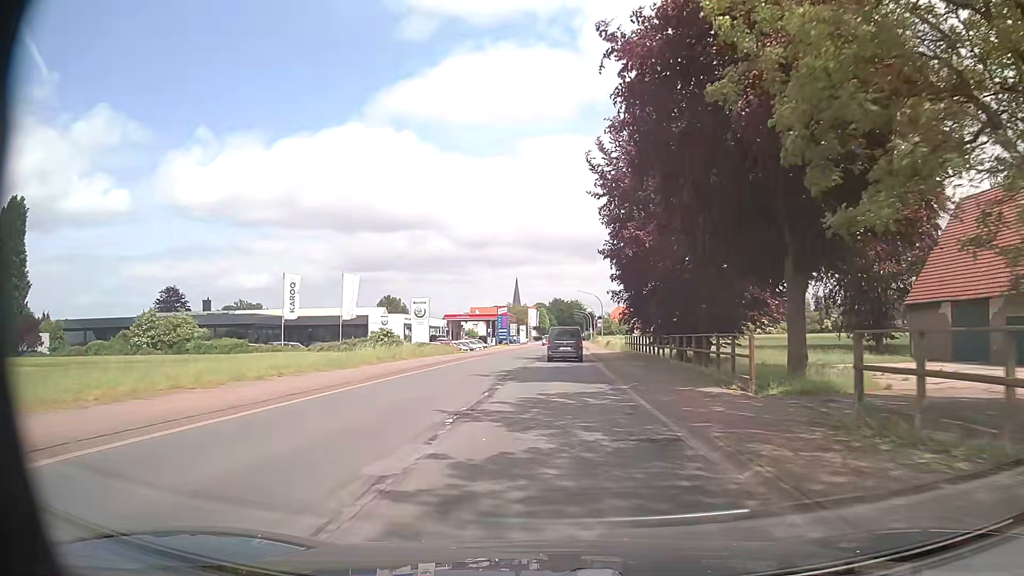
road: primary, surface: asphalt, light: Day
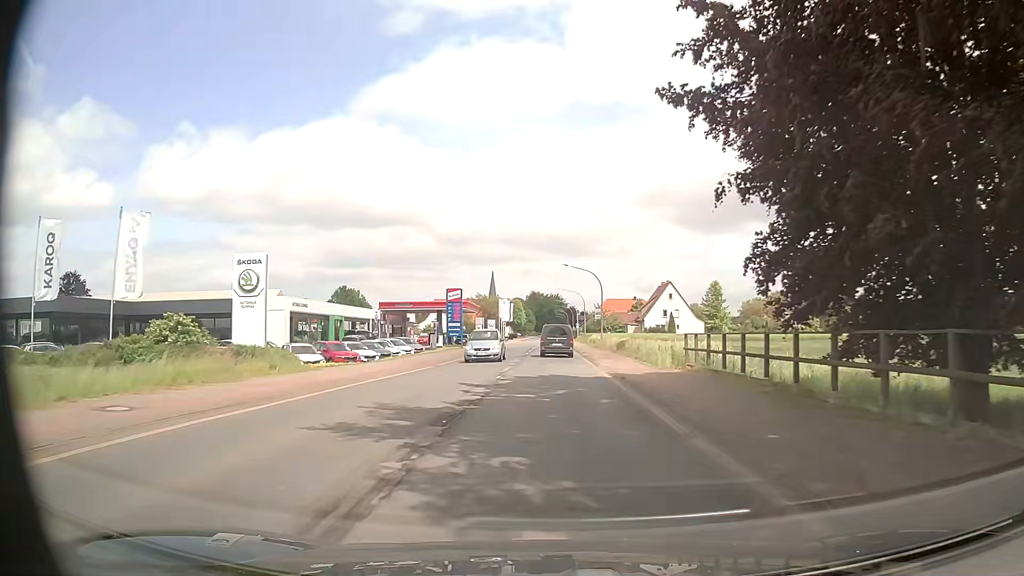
(+0.5, +31.7) m; +2°
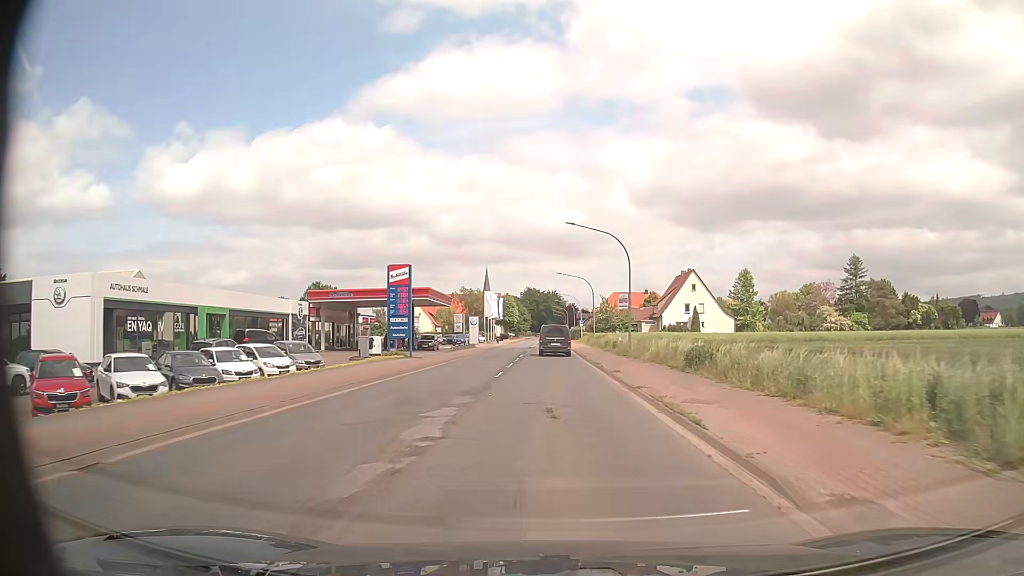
(+0.2, +23.8) m; +1°
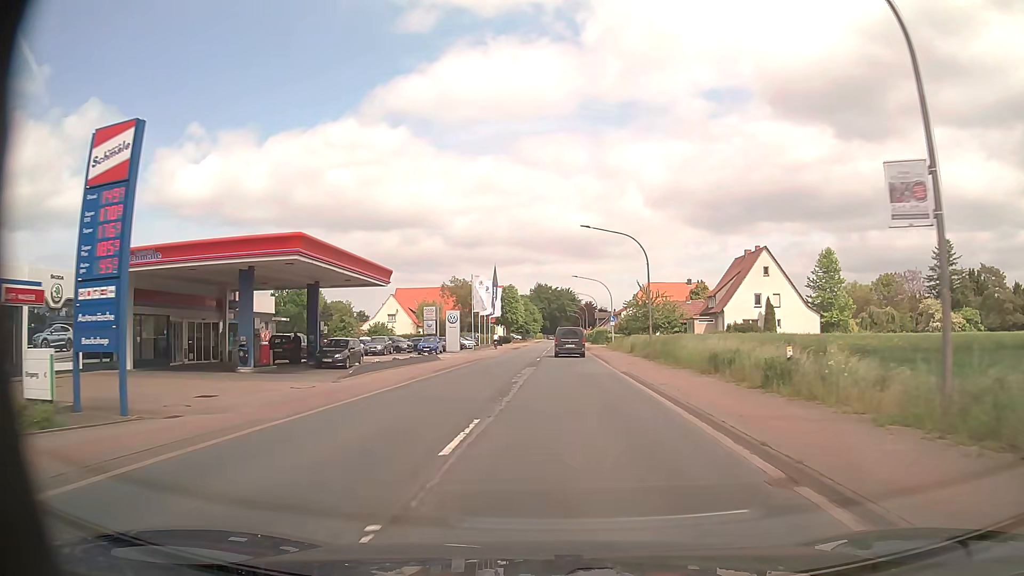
(-0.4, +31.7) m; -1°
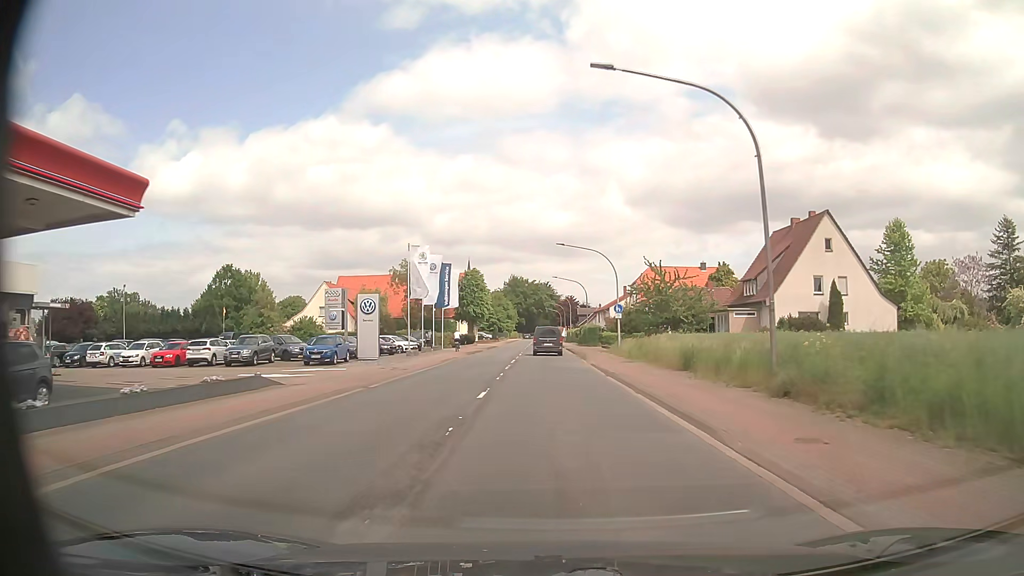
(+0.3, +23.7) m; +2°
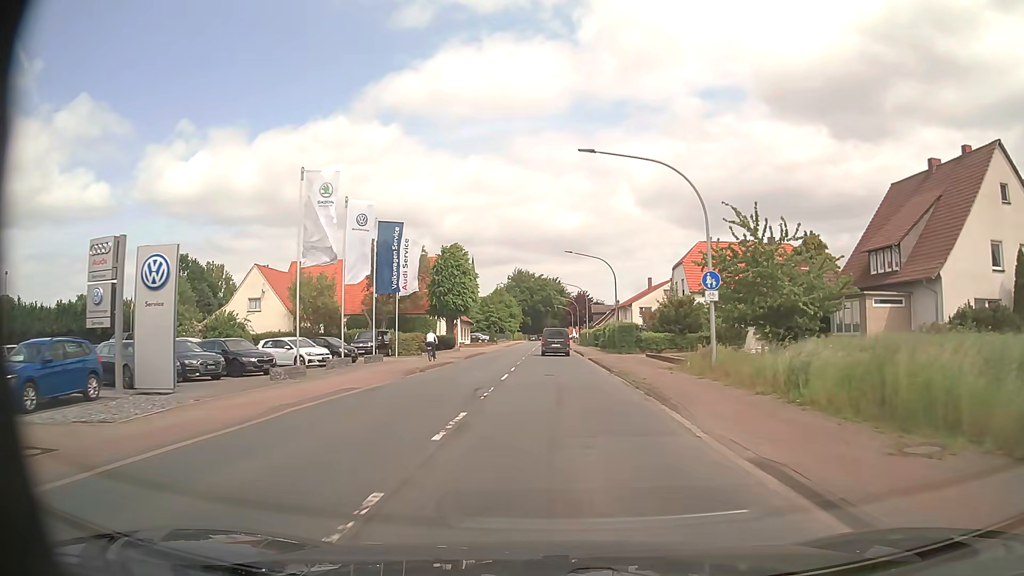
(-0.1, +23.8) m; -1°
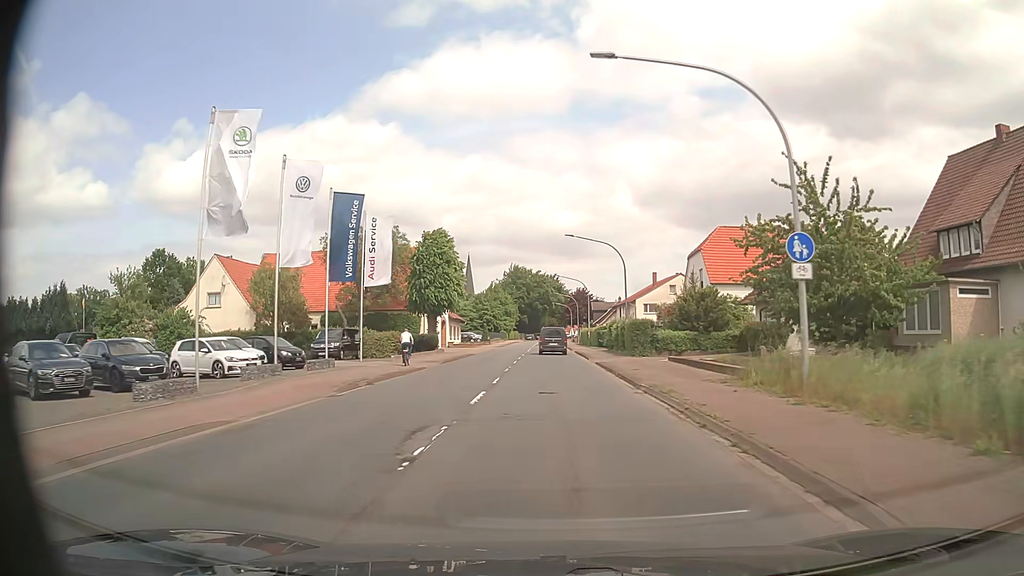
(0.0, +7.9) m; 0°
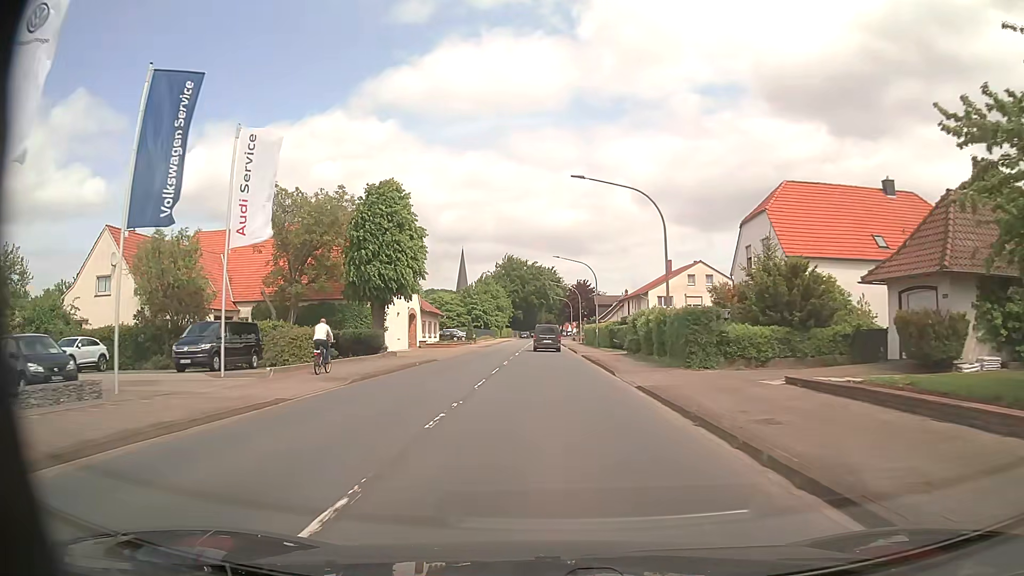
(+0.1, +15.8) m; 0°
(0, +10) (0, +20) (0, +30) (0, +40) (0, +50) (0, +60) (-1, +70) (-1, +80) (-1, +90) (-1, +100) m
